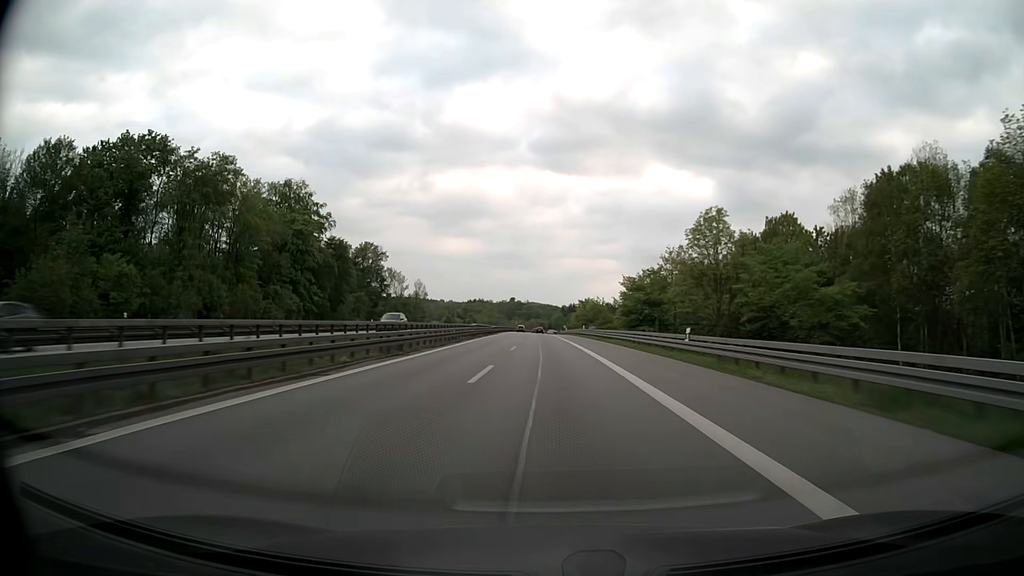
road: motorway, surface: asphalt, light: Day
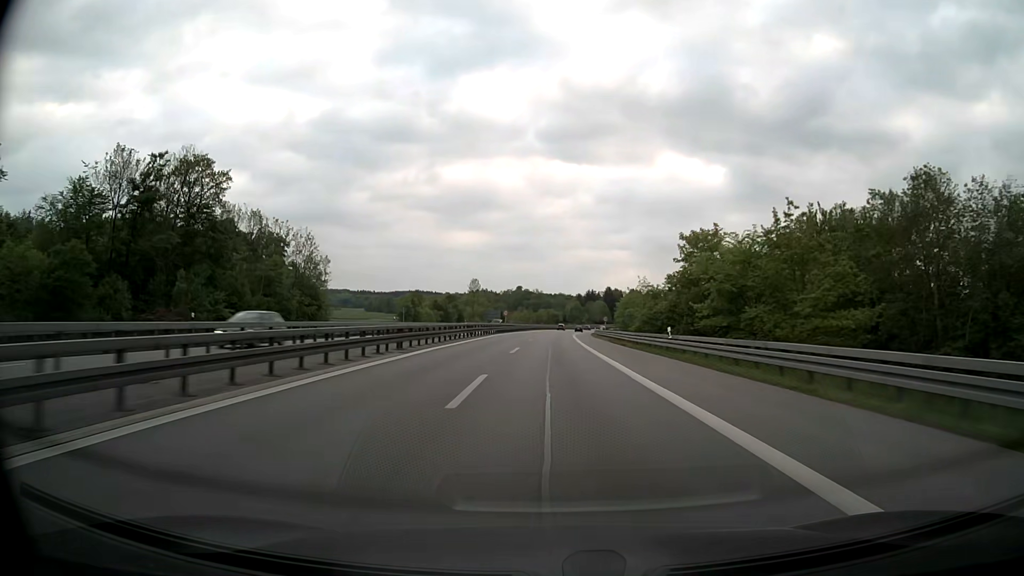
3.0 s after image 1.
(-1.7, +95.4) m; -1°
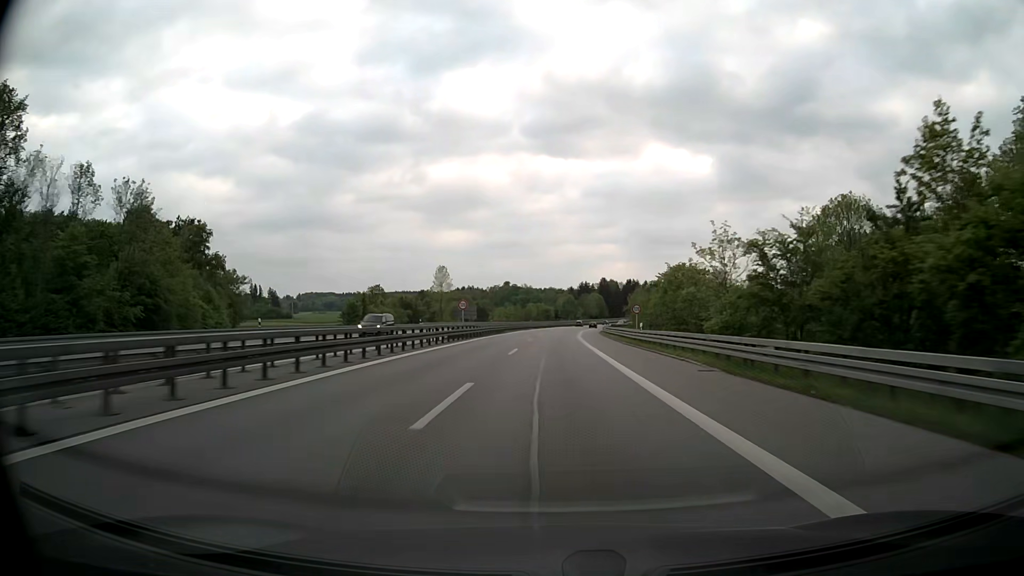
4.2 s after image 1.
(+0.2, +38.2) m; +1°
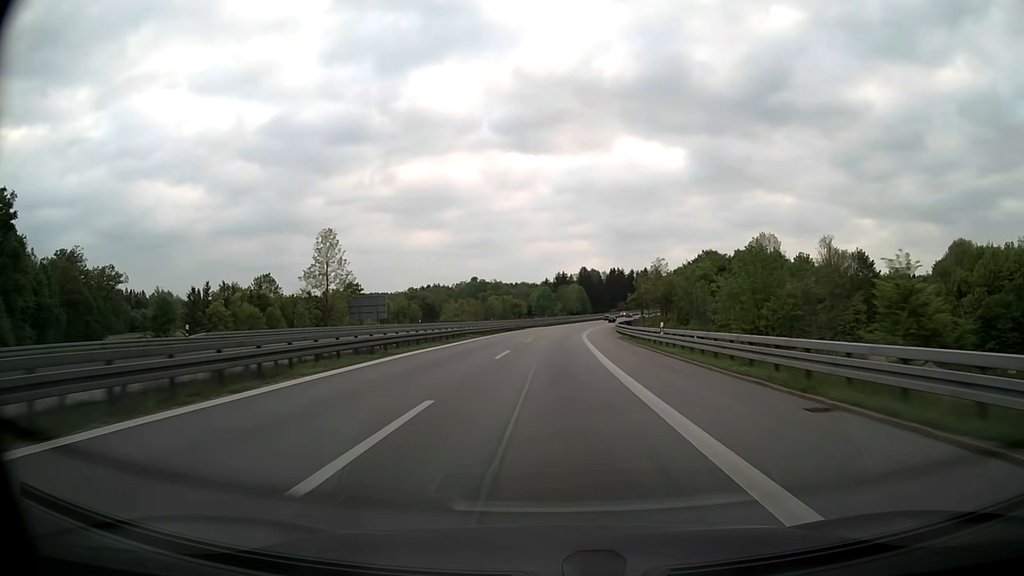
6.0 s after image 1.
(+1.1, +57.3) m; +2°
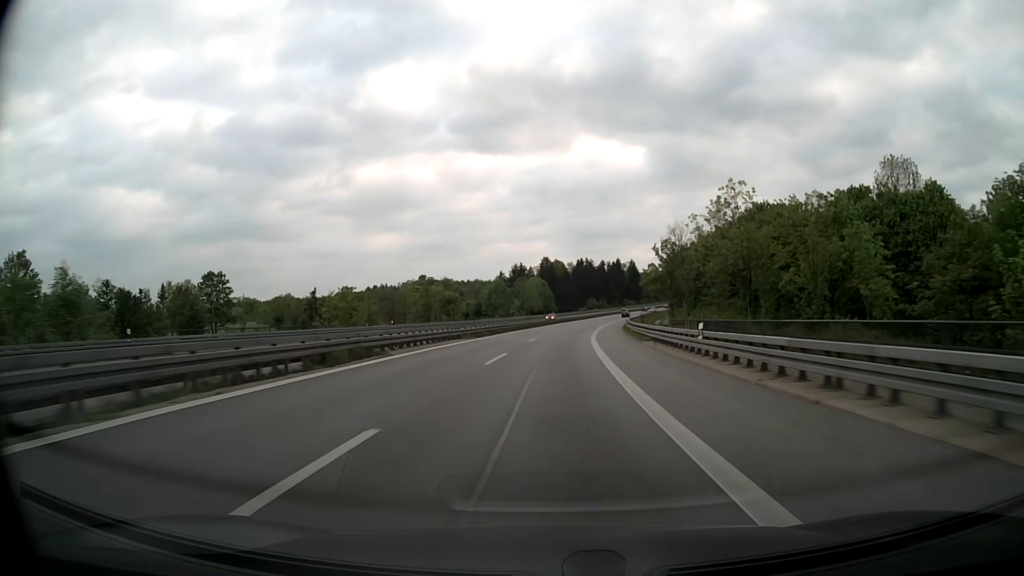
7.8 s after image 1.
(+1.6, +57.3) m; +3°
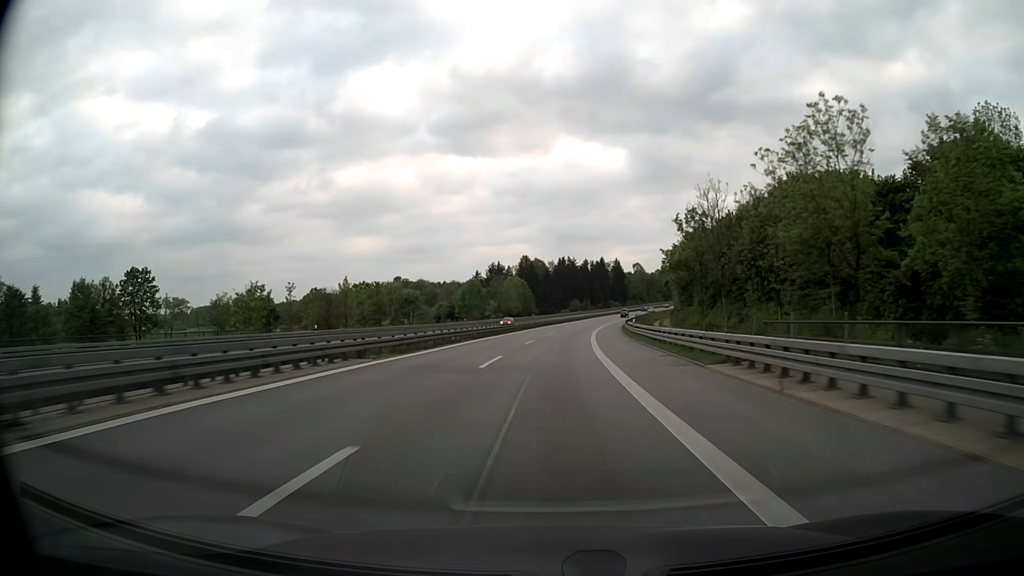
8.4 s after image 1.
(+0.2, +19.1) m; +2°
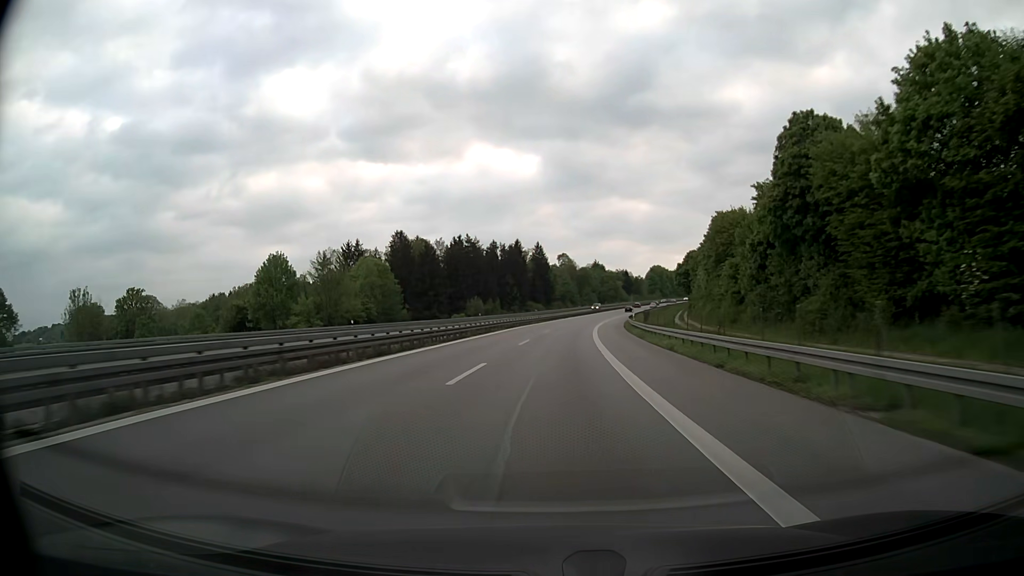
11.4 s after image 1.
(+6.2, +94.8) m; +8°
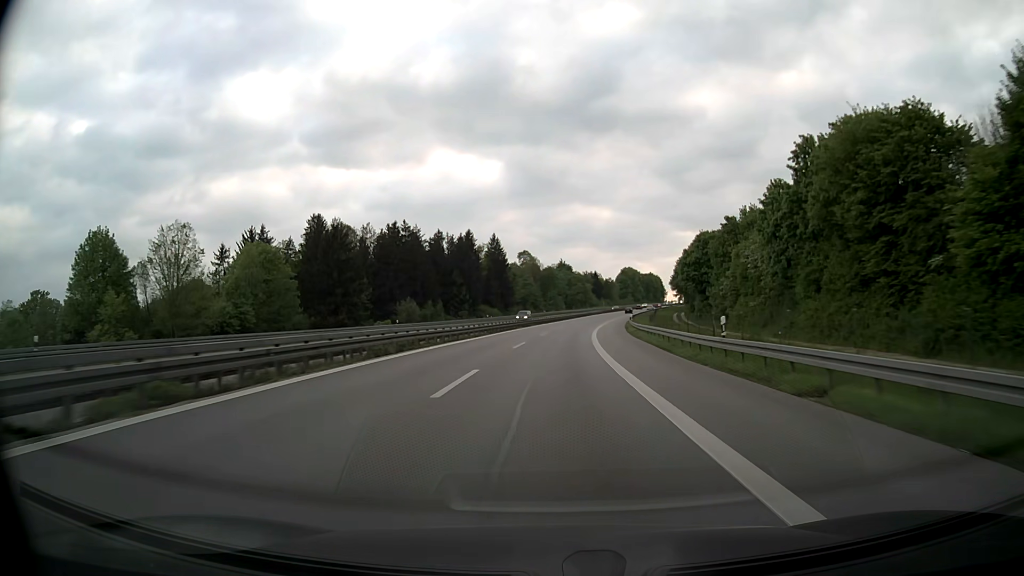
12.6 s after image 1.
(+1.0, +37.9) m; +3°
(0, +10) (0, +20) (+1, +30) (+1, +40) (+2, +50) (+3, +60) (+4, +70) (+5, +80) (+6, +90) (+7, +100) m
